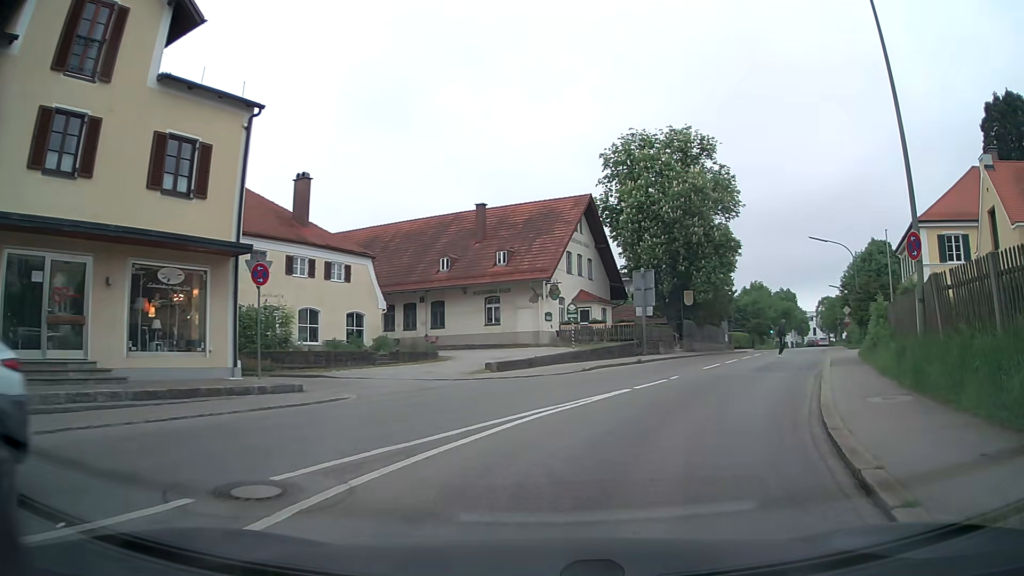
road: tertiary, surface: asphalt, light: Day
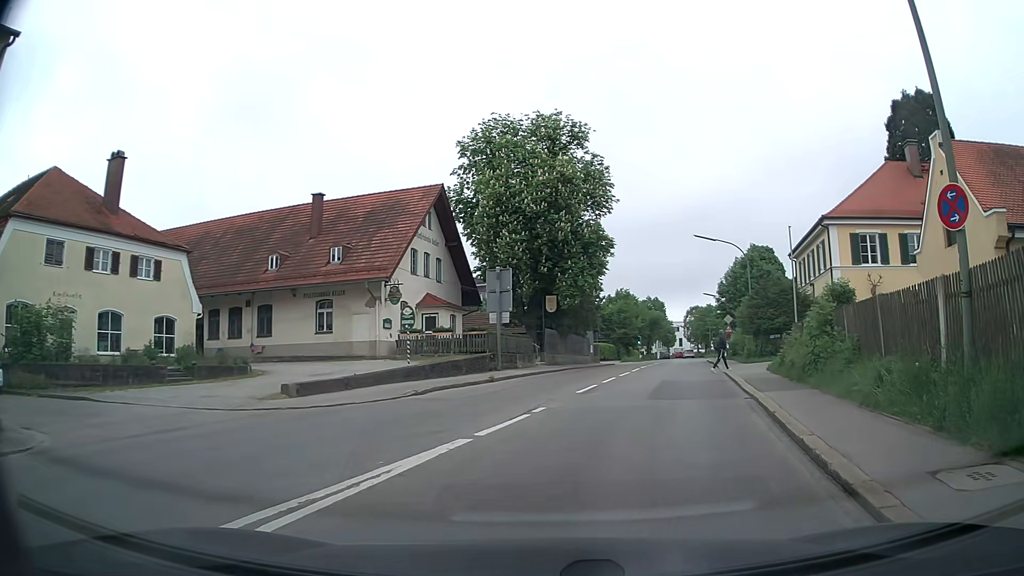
(+0.7, +6.1) m; +13°
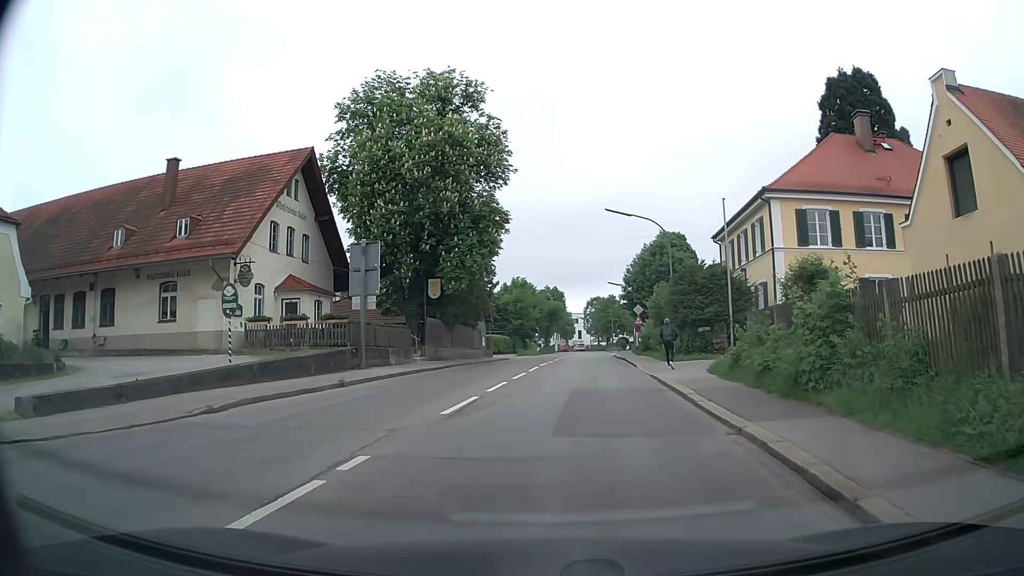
(+0.5, +6.4) m; +8°
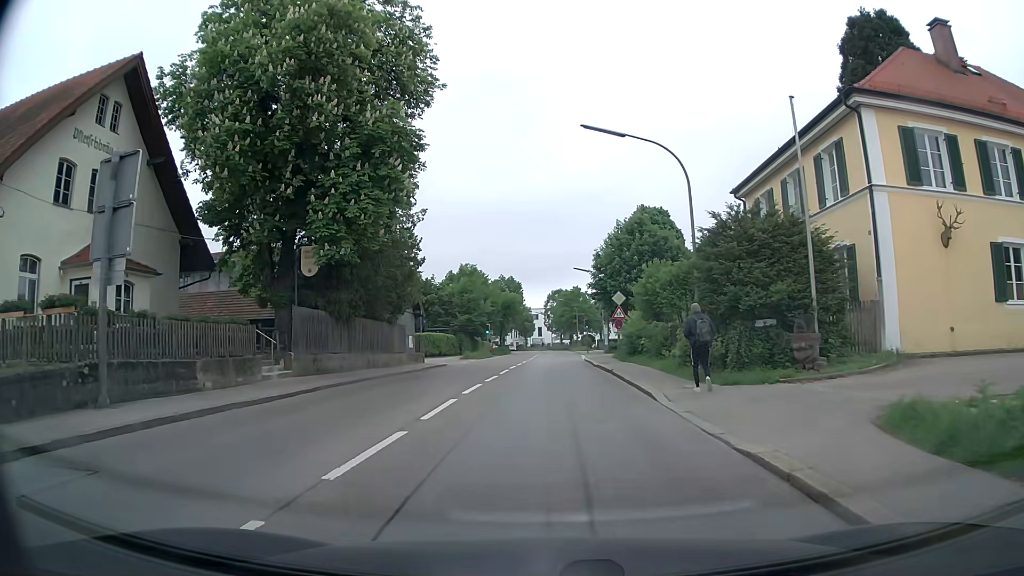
(+0.8, +13.9) m; +5°
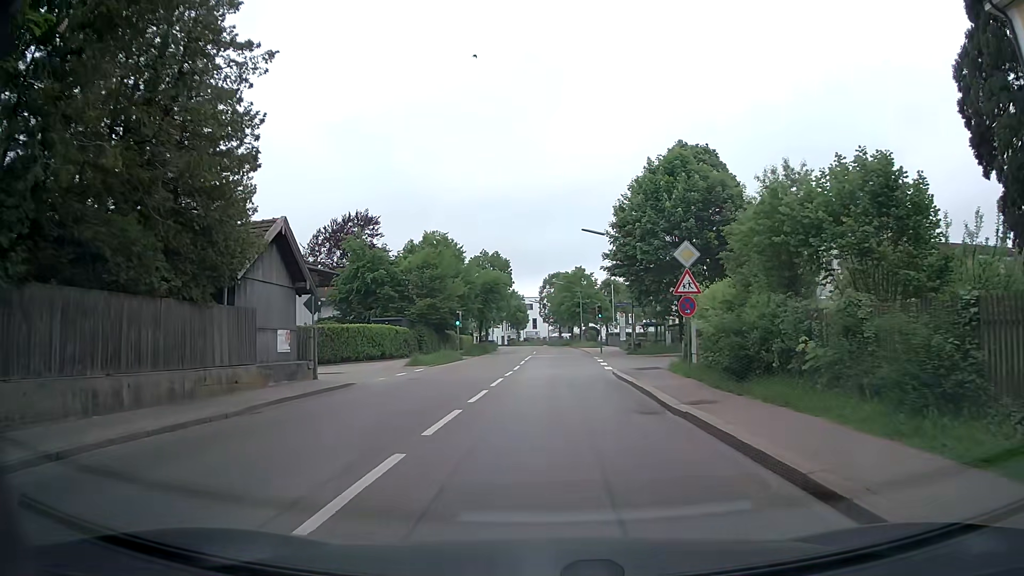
(-0.1, +19.8) m; 0°
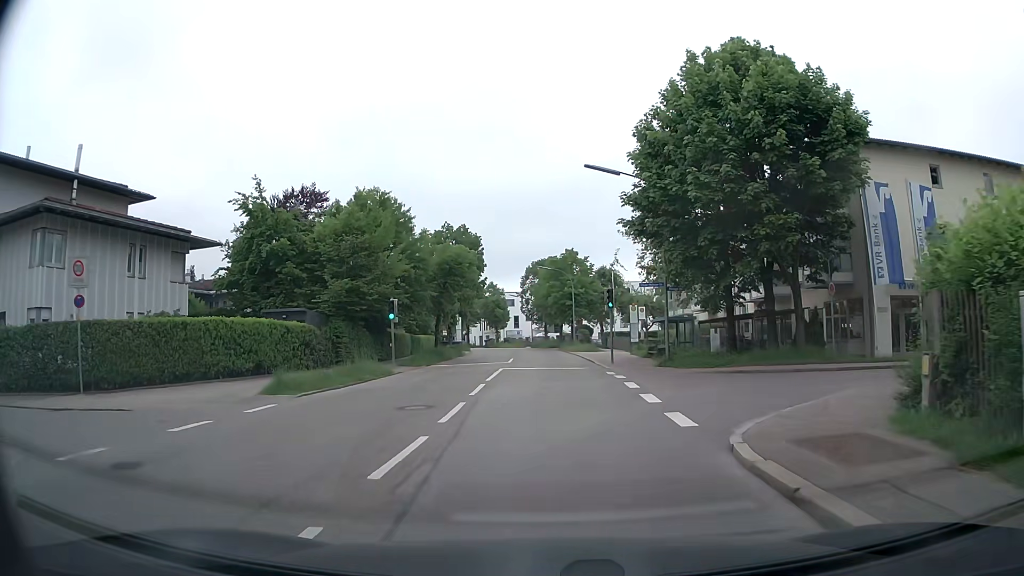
(0.0, +16.2) m; 0°
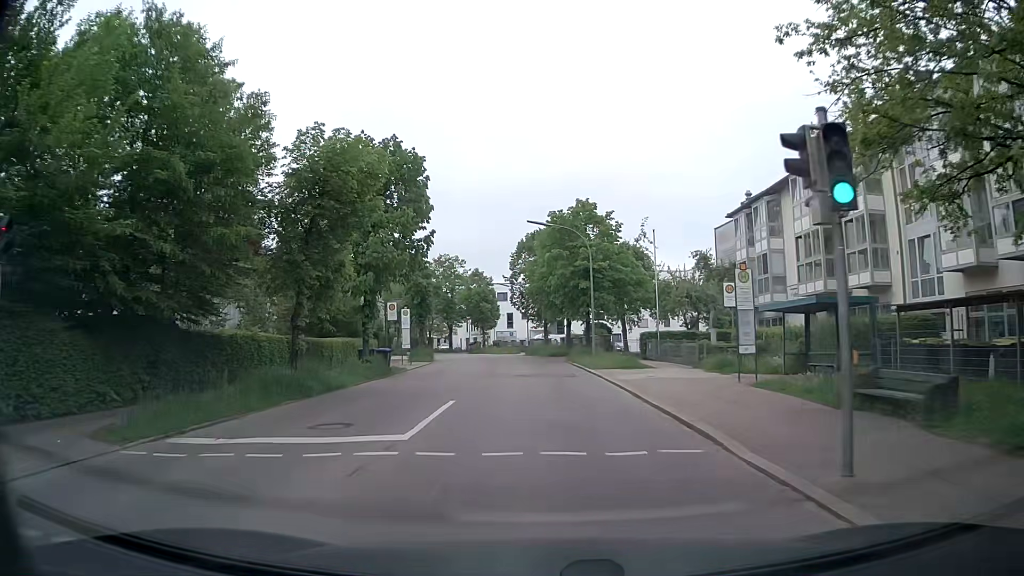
(+0.4, +24.1) m; 0°
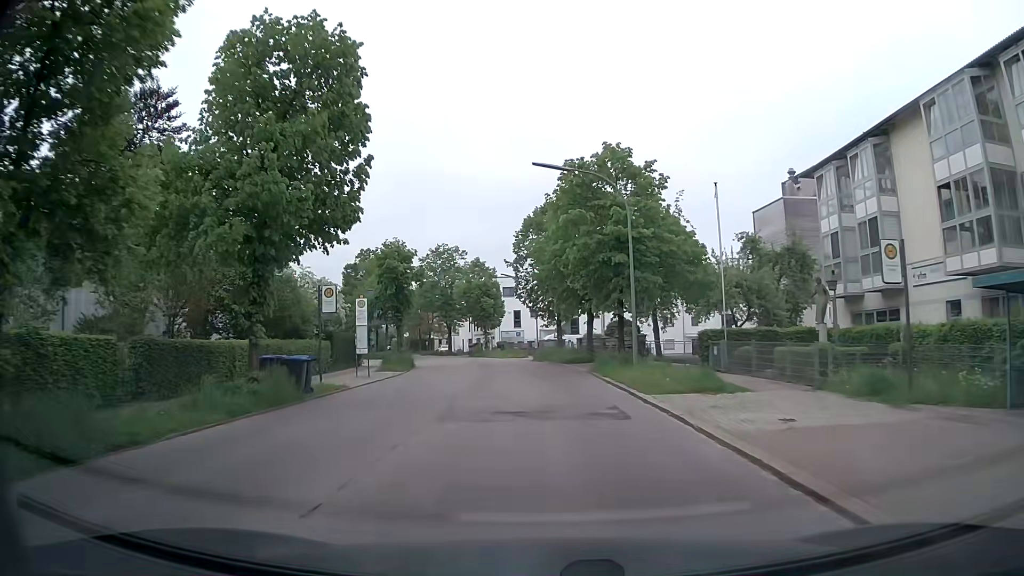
(0.0, +12.0) m; -1°
(0, +10) (0, +20) (-1, +30) (-2, +40) (-4, +50) (-6, +60) (-9, +69) (-12, +79) (-15, +88) (-19, +97) m
